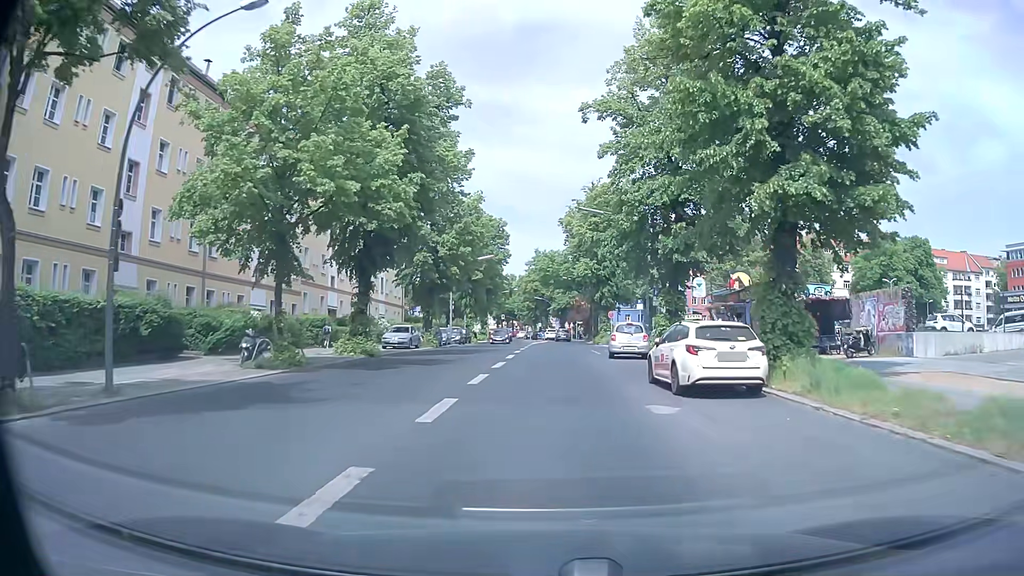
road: secondary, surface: asphalt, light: Day
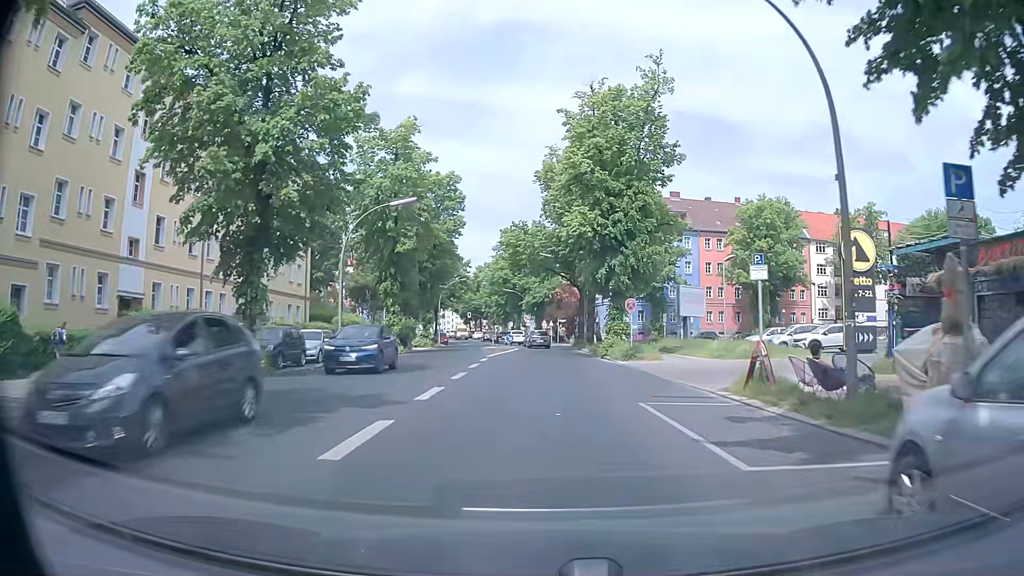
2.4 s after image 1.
(+0.4, +26.7) m; +3°
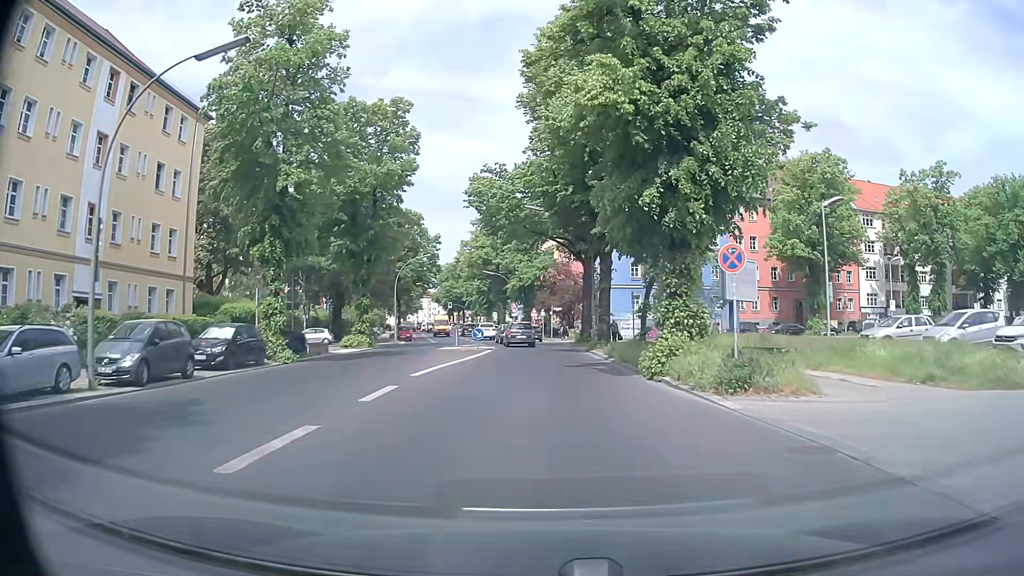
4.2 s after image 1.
(0.0, +18.9) m; 0°
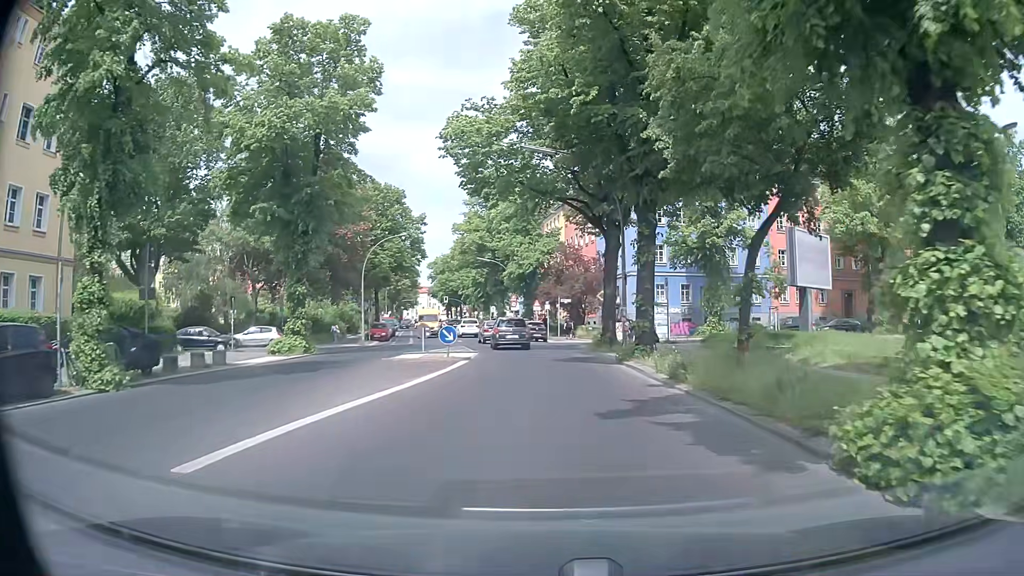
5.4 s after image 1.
(0.0, +12.1) m; 0°
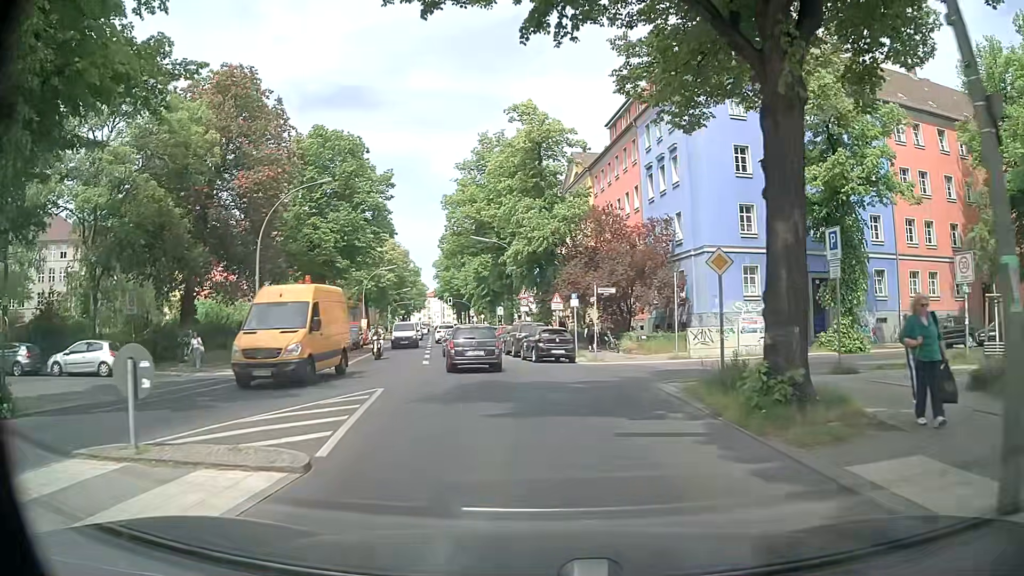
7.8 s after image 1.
(-0.2, +20.4) m; -2°
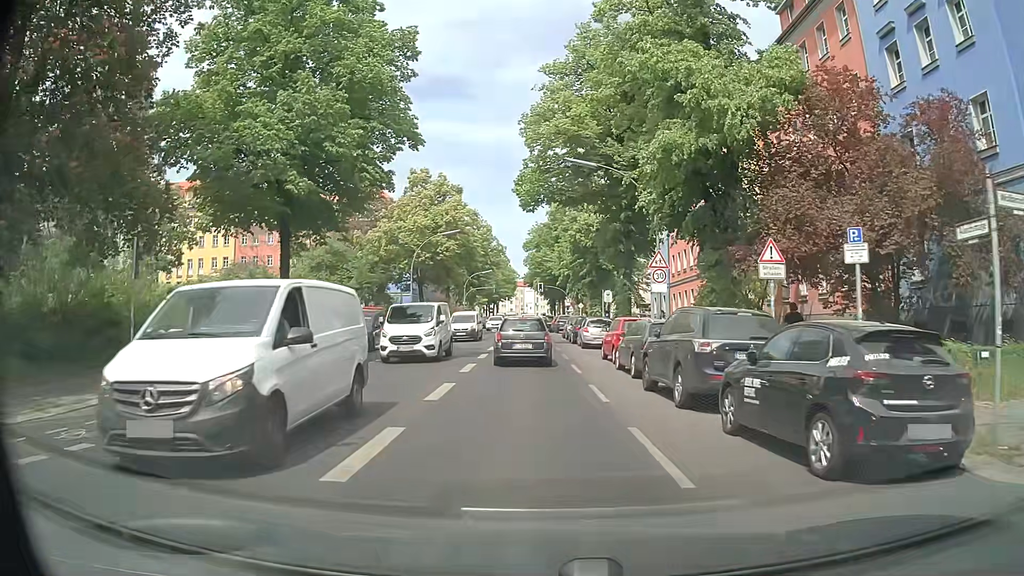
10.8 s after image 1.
(-1.9, +21.2) m; -8°
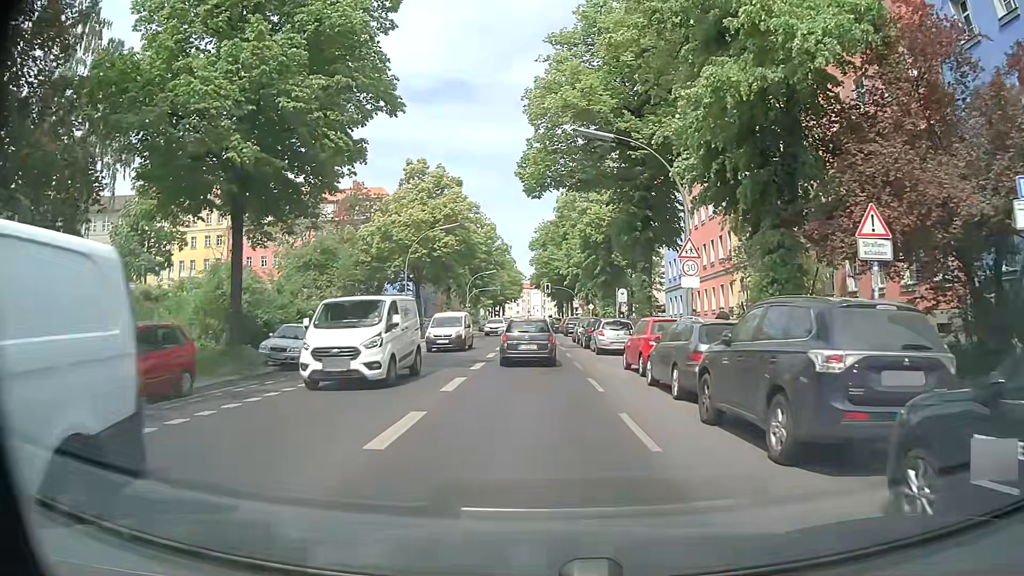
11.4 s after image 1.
(0.0, +4.6) m; -1°
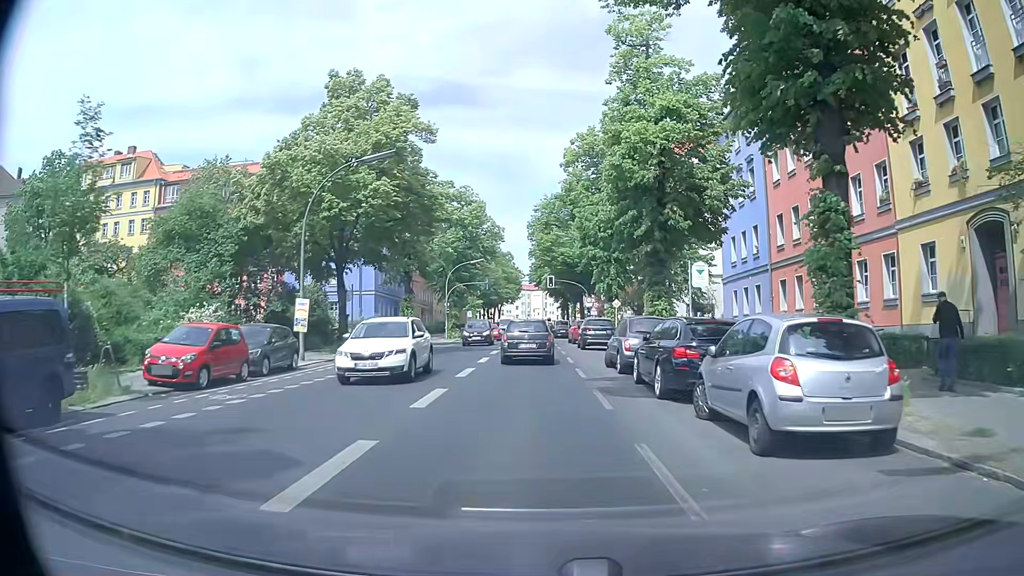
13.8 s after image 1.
(-0.1, +20.8) m; -1°
(0, +10) (0, +20) (0, +30) (0, +40) (0, +50) (+1, +60) (+1, +70) (+1, +80) (+1, +90) (+1, +100) m
